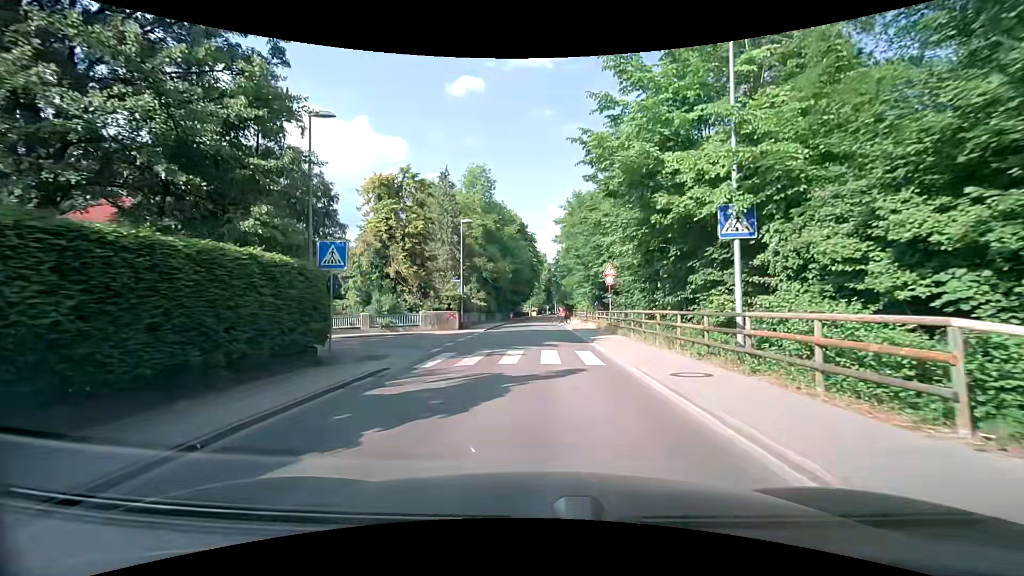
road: residential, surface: asphalt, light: Day
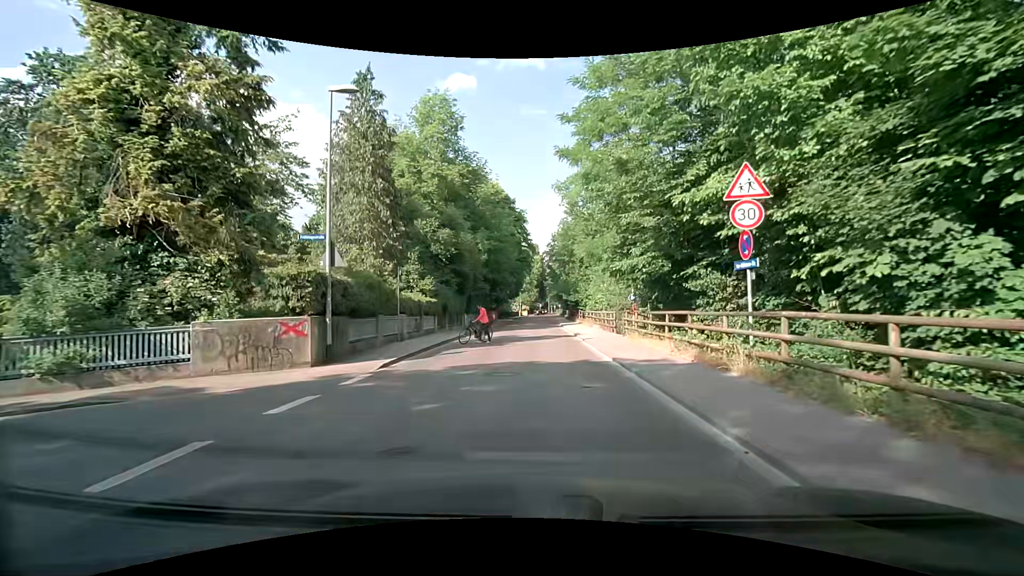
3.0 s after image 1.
(+0.3, +21.4) m; +1°
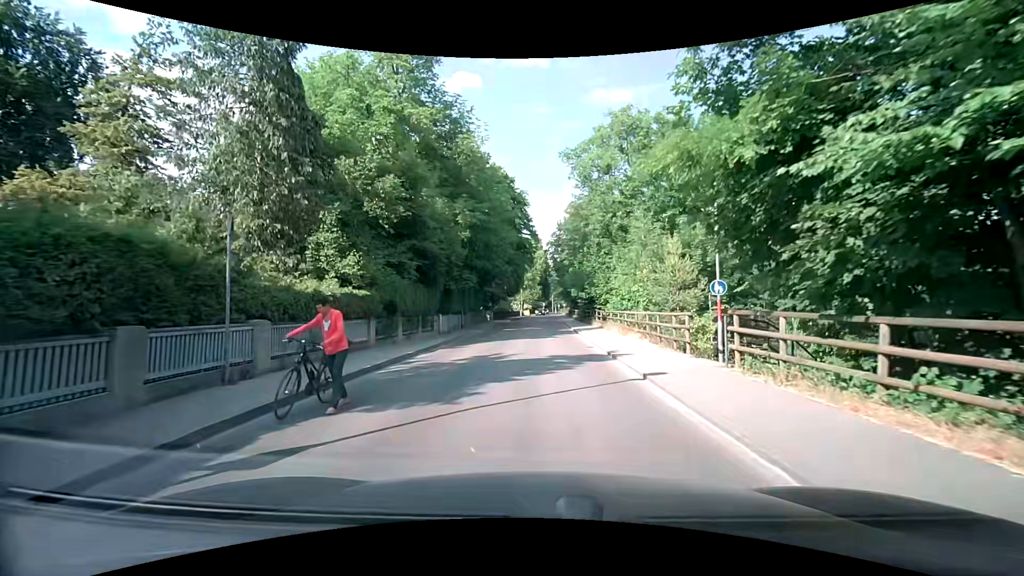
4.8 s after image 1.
(+0.1, +11.8) m; 0°
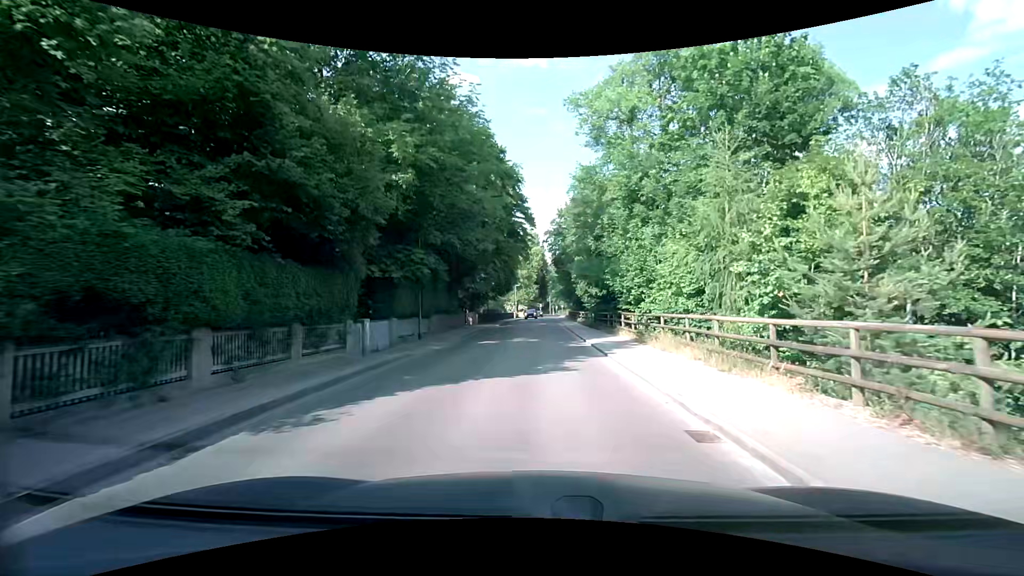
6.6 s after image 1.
(+0.2, +12.4) m; +1°
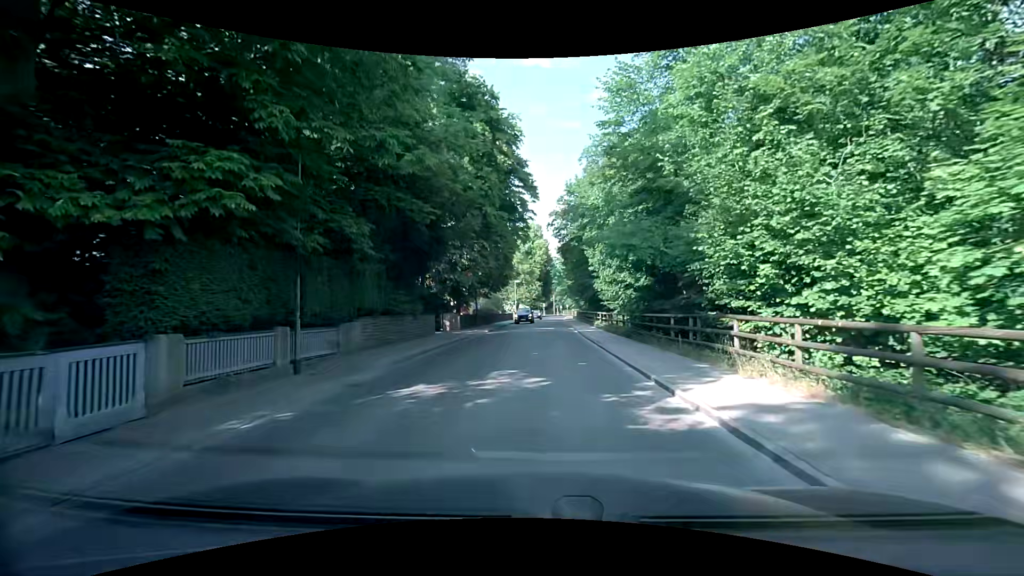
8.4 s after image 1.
(0.0, +13.2) m; -1°
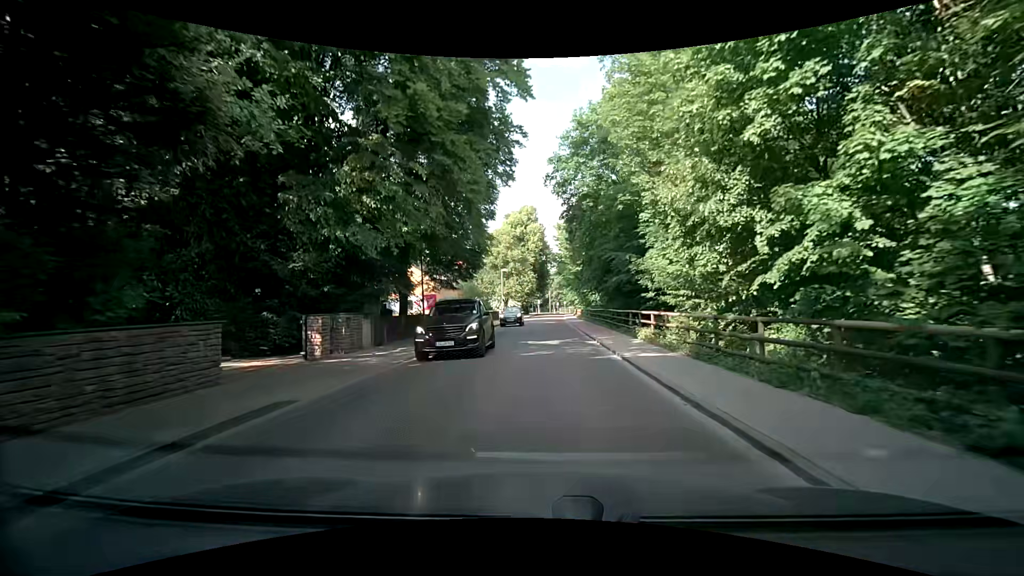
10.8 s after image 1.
(+0.2, +18.6) m; +1°
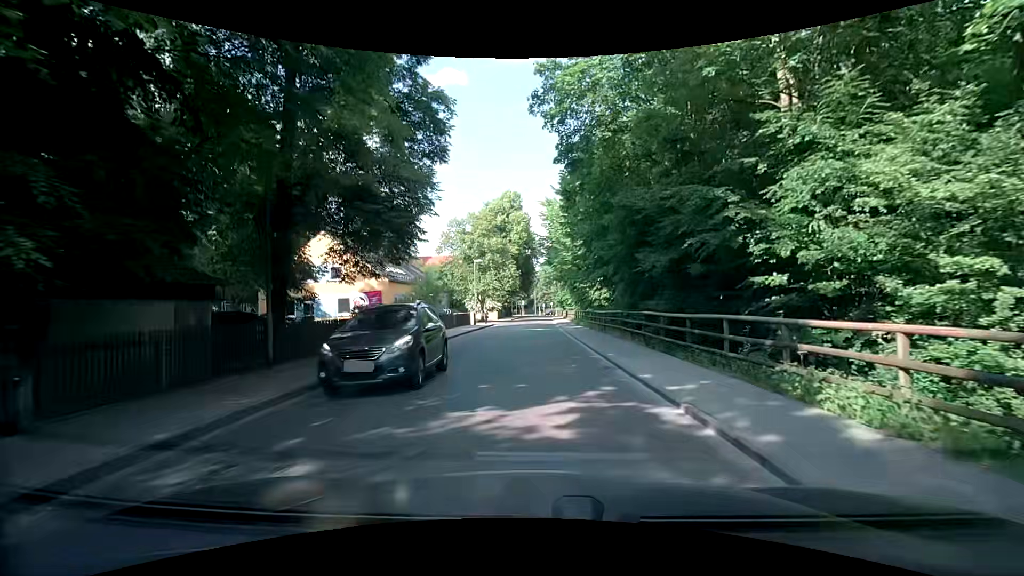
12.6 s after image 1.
(+0.2, +13.5) m; +2°
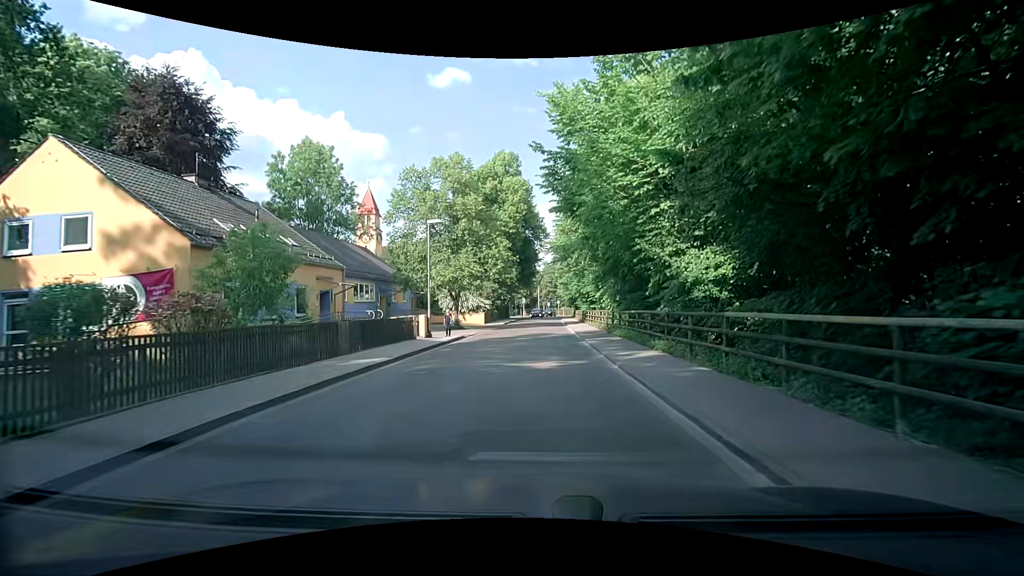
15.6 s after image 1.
(-0.1, +22.0) m; -1°
(0, +10) (0, +20) (+1, +30) (+1, +40) (+1, +50) (+2, +60) (+2, +70) (+3, +80) (+4, +90) (+5, +100) m
